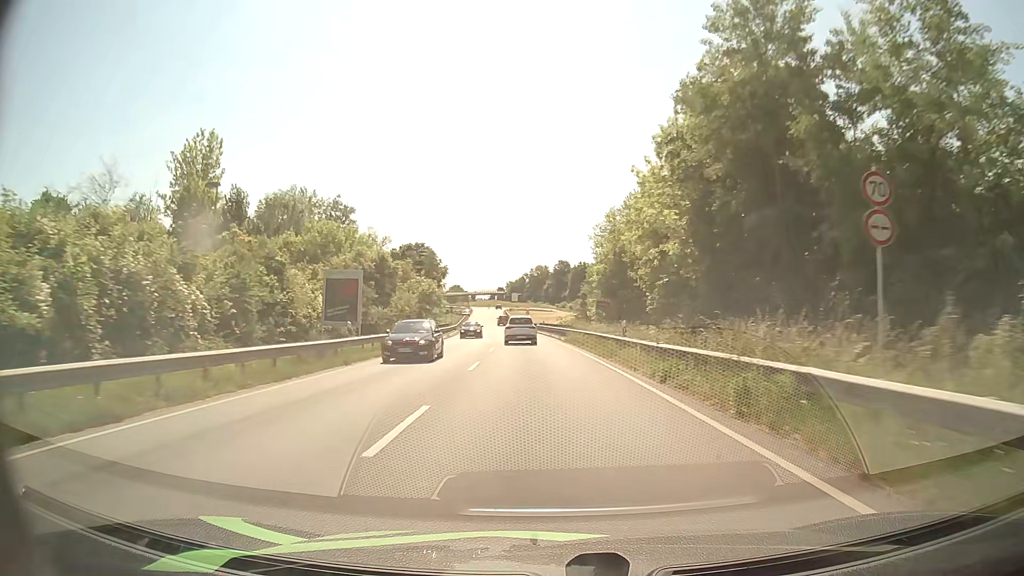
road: primary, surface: asphalt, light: Day
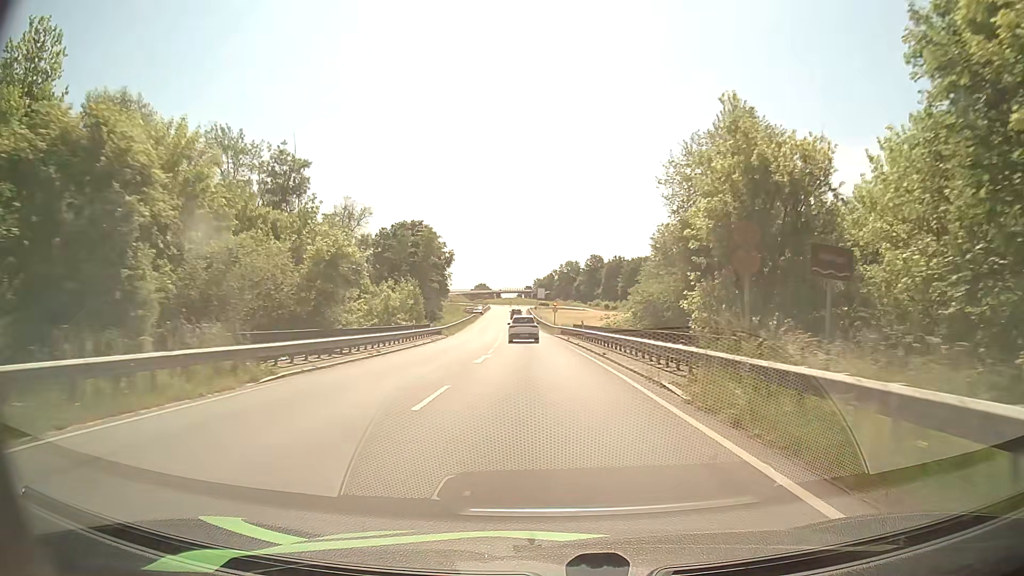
(-0.7, +32.5) m; -2°
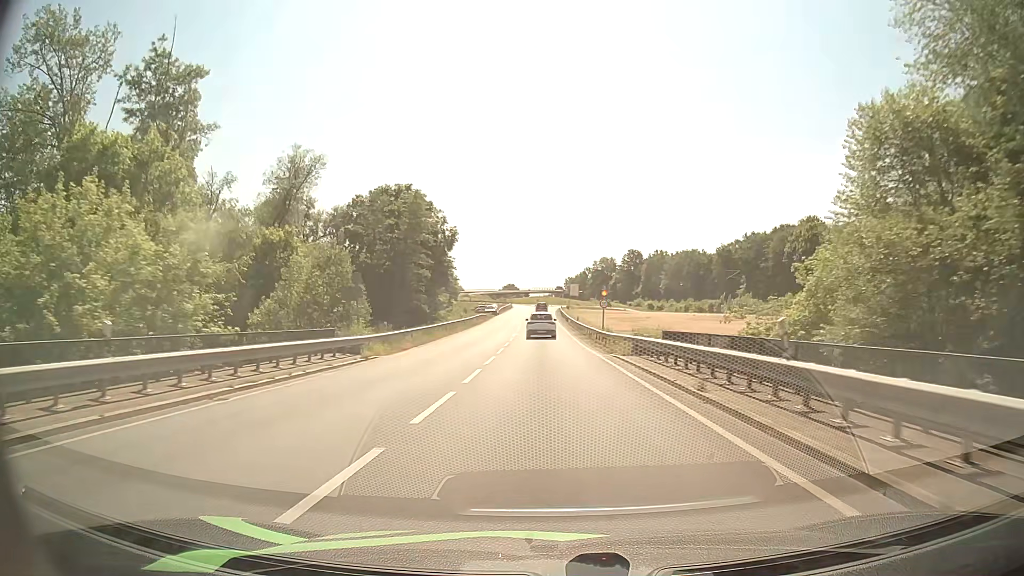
(-0.7, +31.6) m; -3°
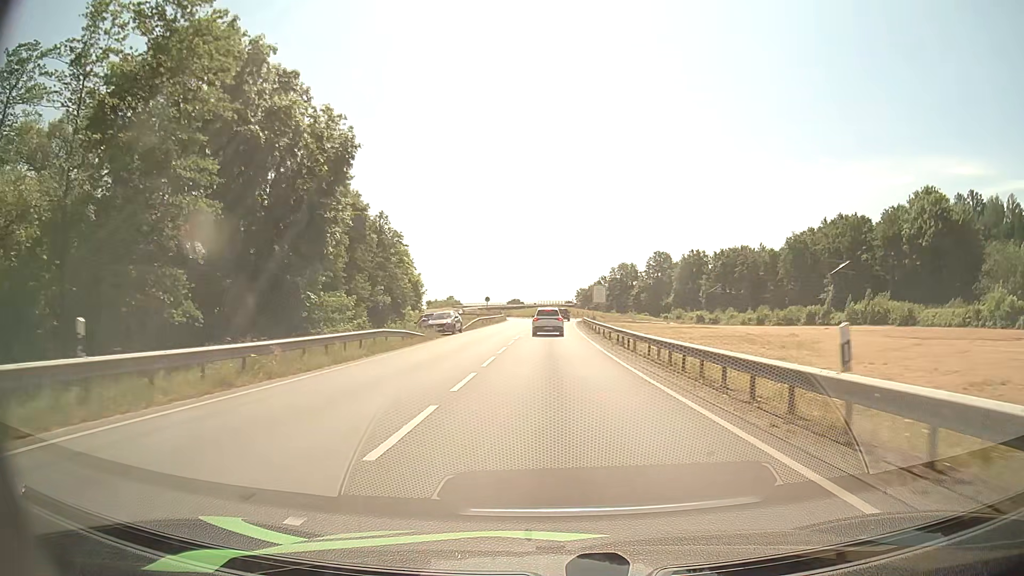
(-0.8, +50.7) m; -1°
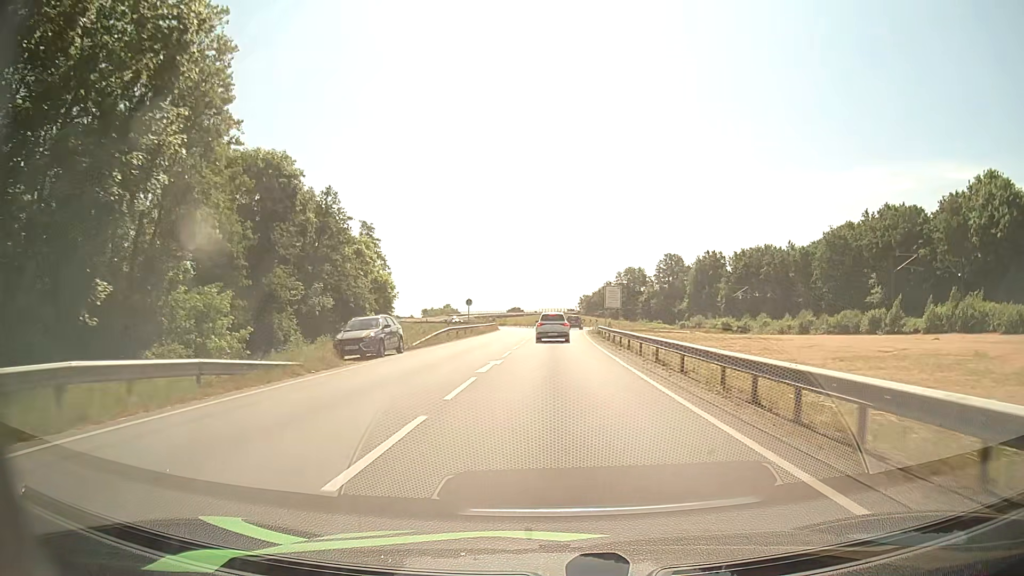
(0.0, +18.9) m; 0°
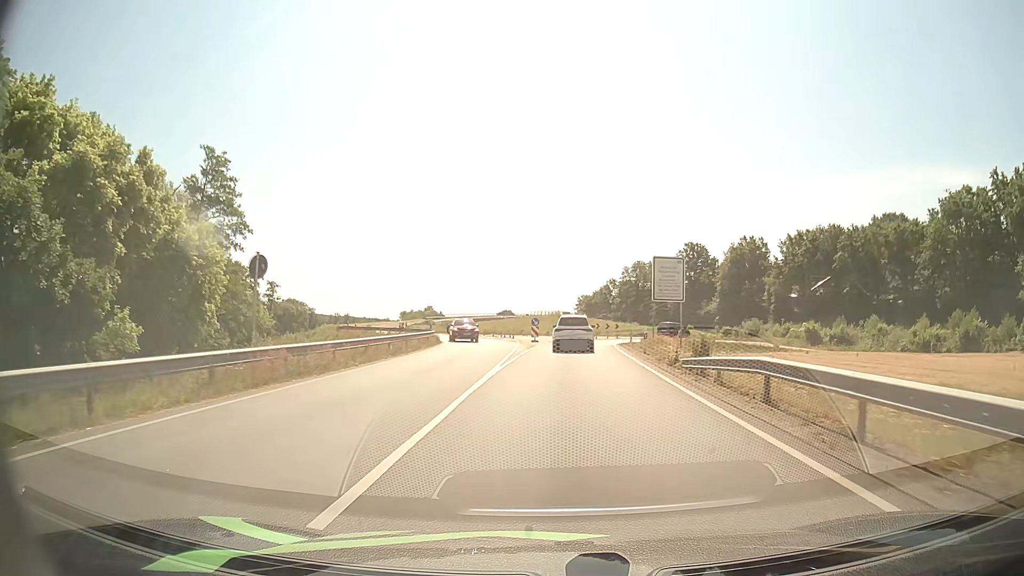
(+0.3, +41.3) m; 0°
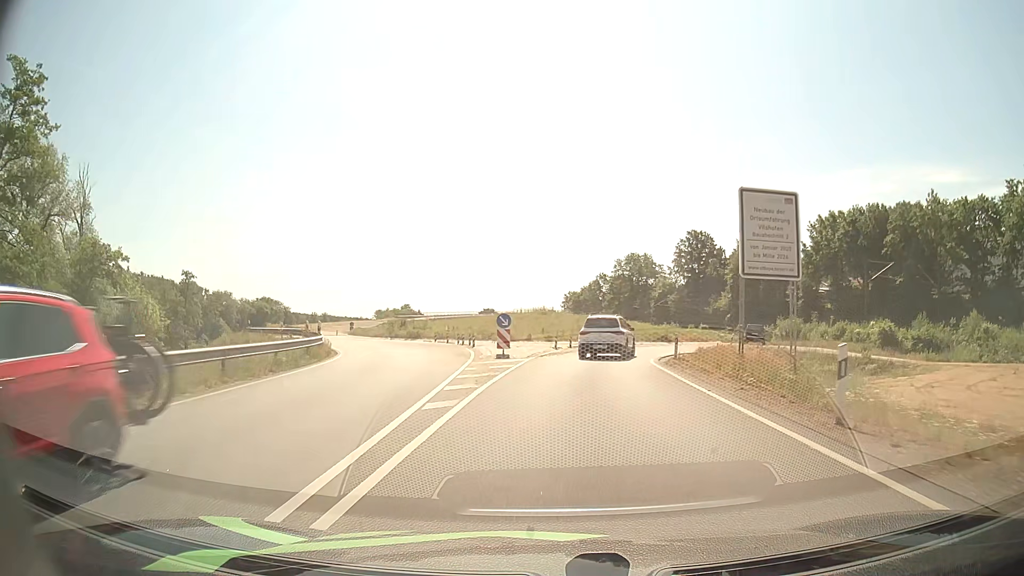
(+0.2, +21.2) m; +1°
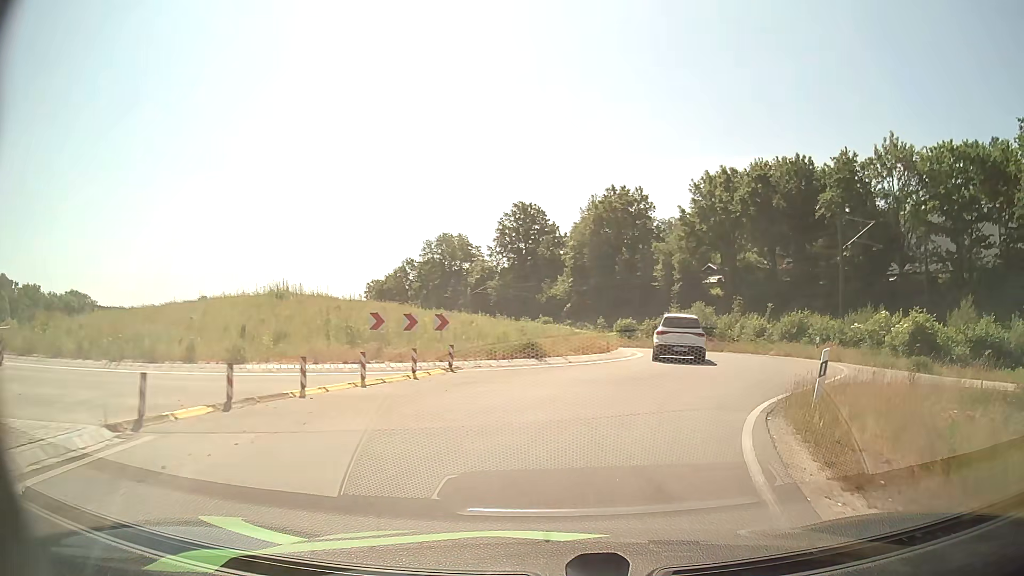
(+2.7, +28.1) m; +15°
(+1, +10) (+4, +19) (+6, +29) (+5, +39) (+1, +48) (-4, +57) (-9, +66) (-12, +75) (-16, +84) (-19, +94) m
